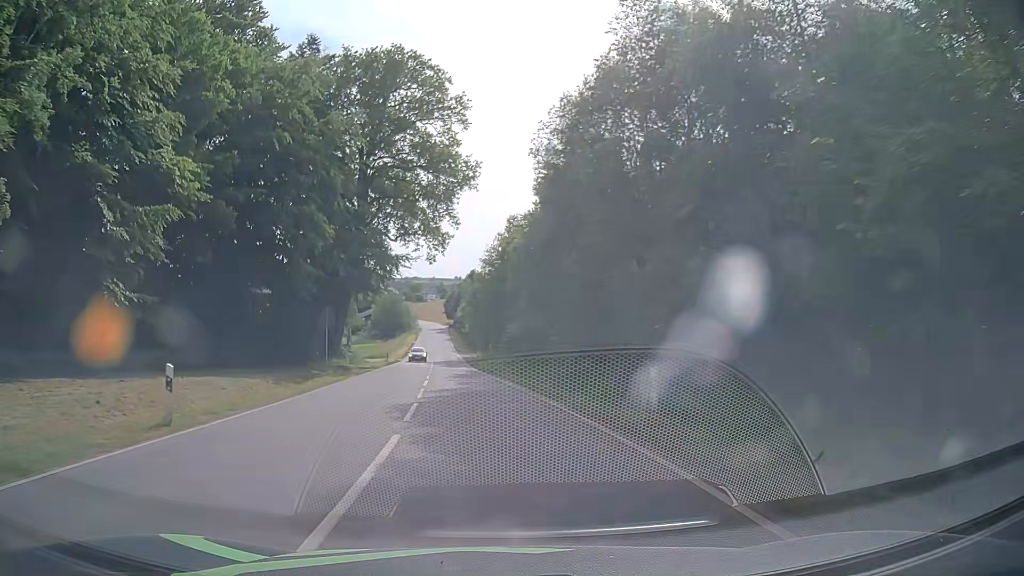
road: tertiary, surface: asphalt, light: Day
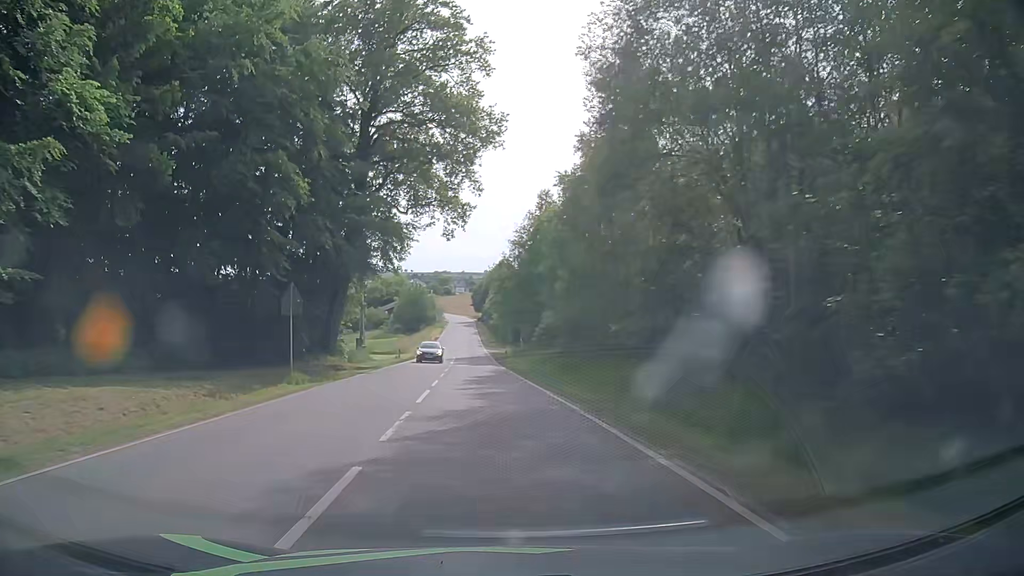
(-0.2, +9.3) m; -3°
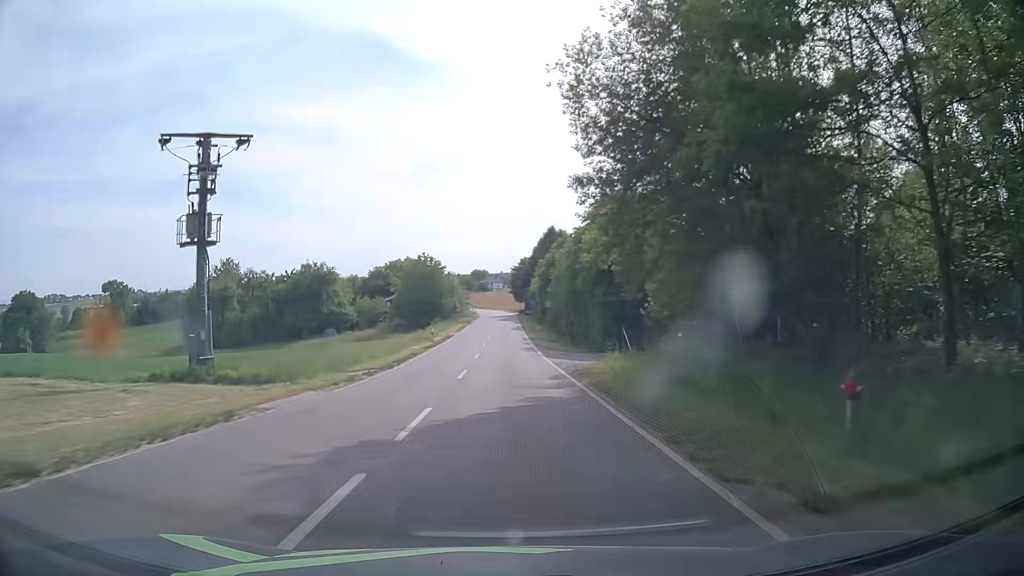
(-2.4, +48.7) m; -4°
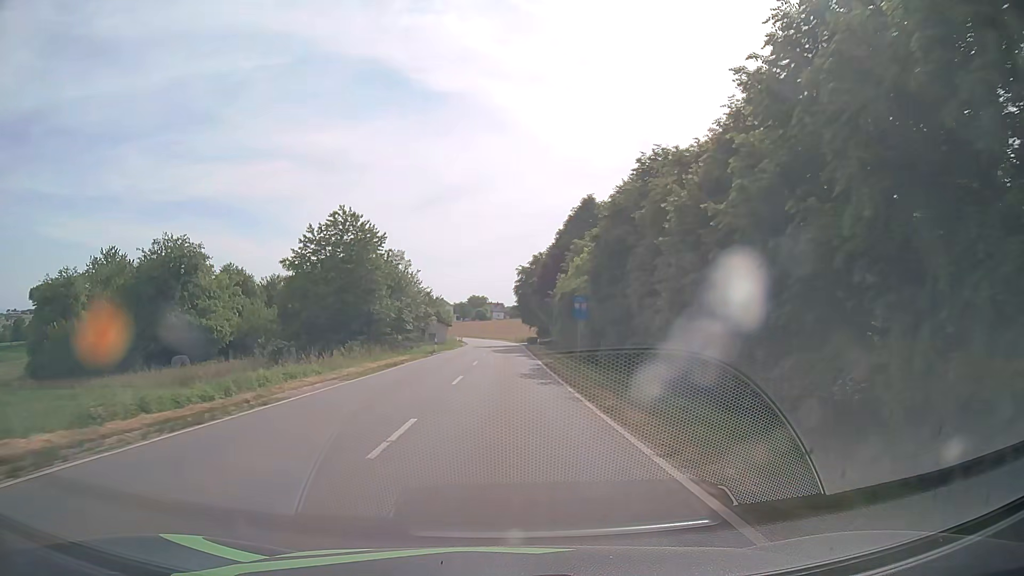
(0.0, +49.2) m; 0°
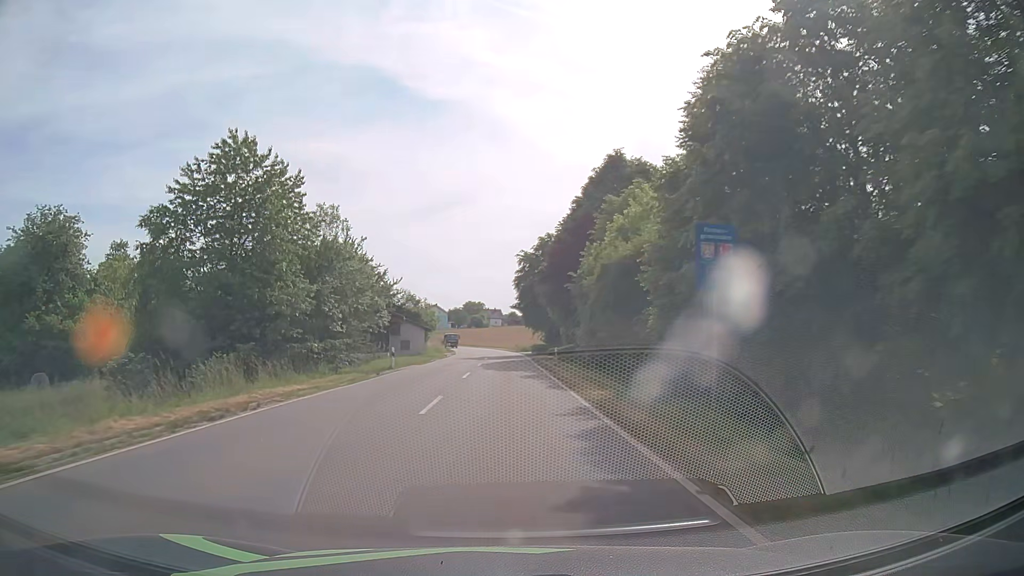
(0.0, +19.2) m; 0°
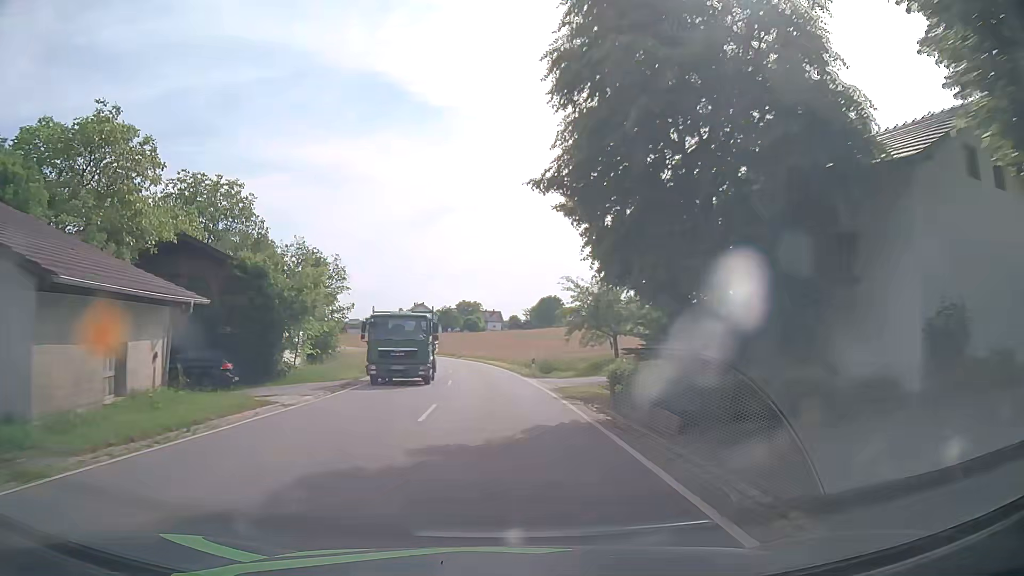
(0.0, +48.6) m; 0°
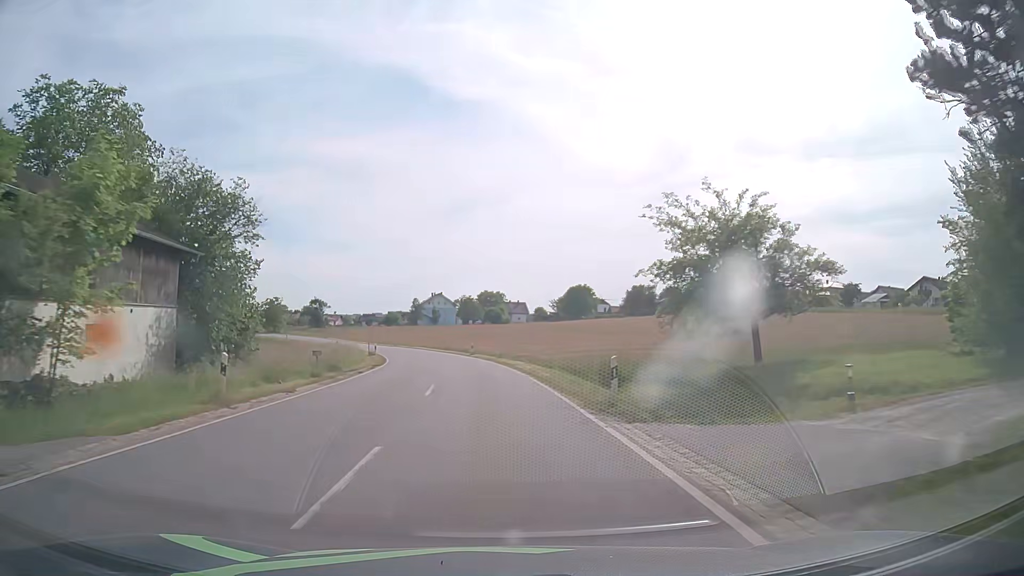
(-0.2, +19.4) m; -2°
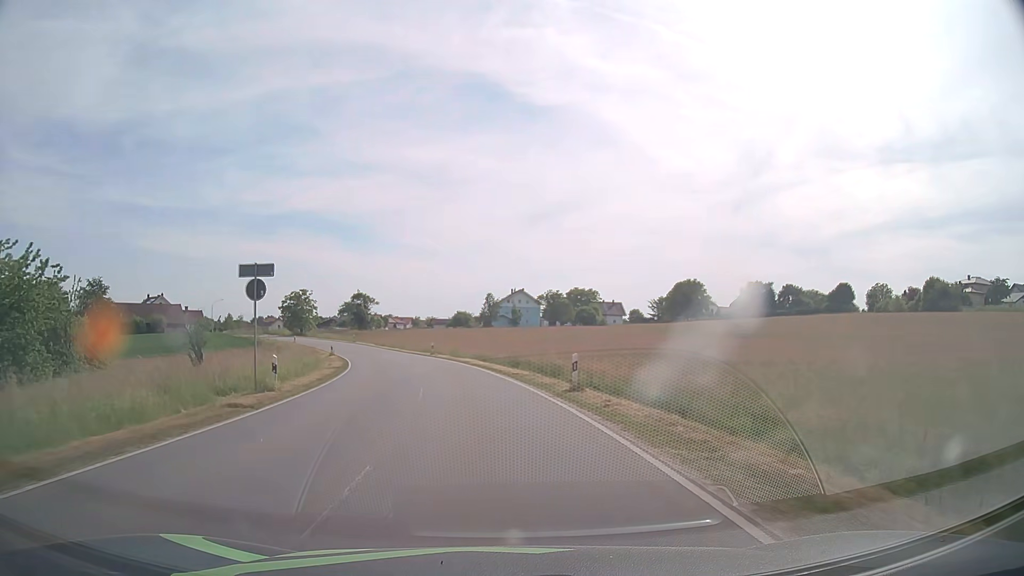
(-2.1, +37.4) m; -7°
(0, +10) (-1, +20) (-3, +30) (-5, +40) (-7, +49) (-10, +59) (-14, +68) (-18, +77) (-23, +86) (-28, +95) m
